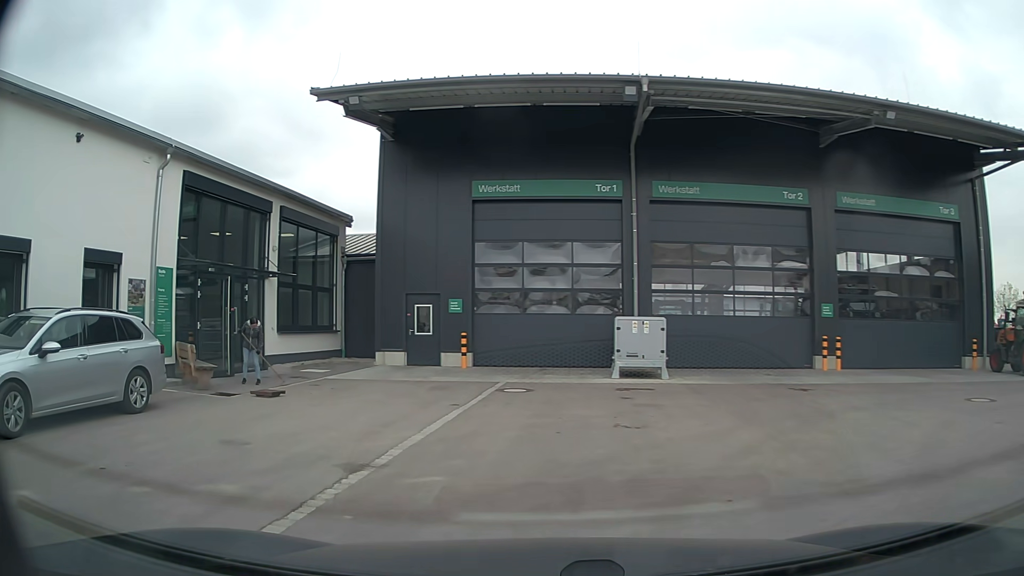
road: service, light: Day
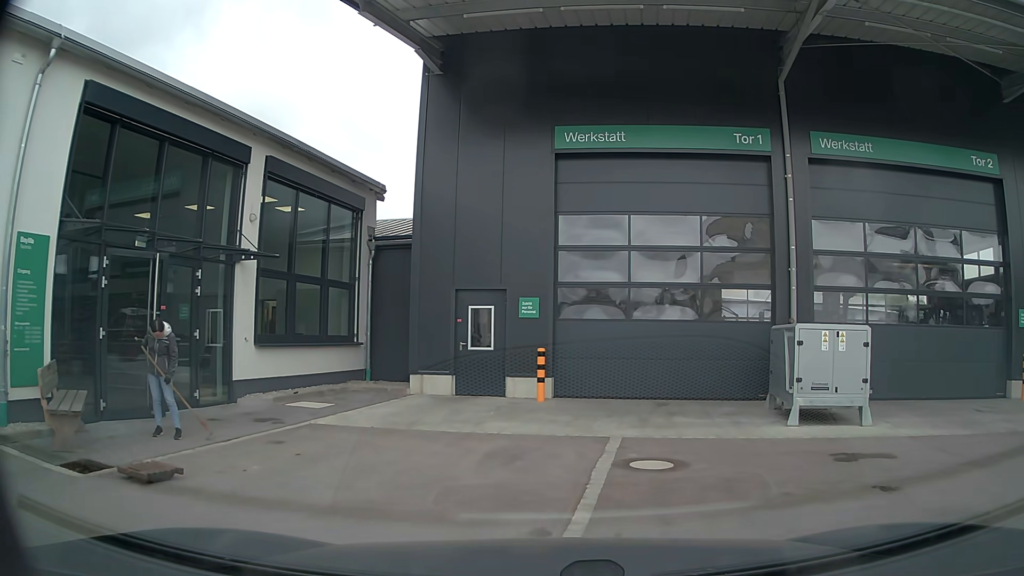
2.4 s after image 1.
(-0.9, +6.6) m; -5°
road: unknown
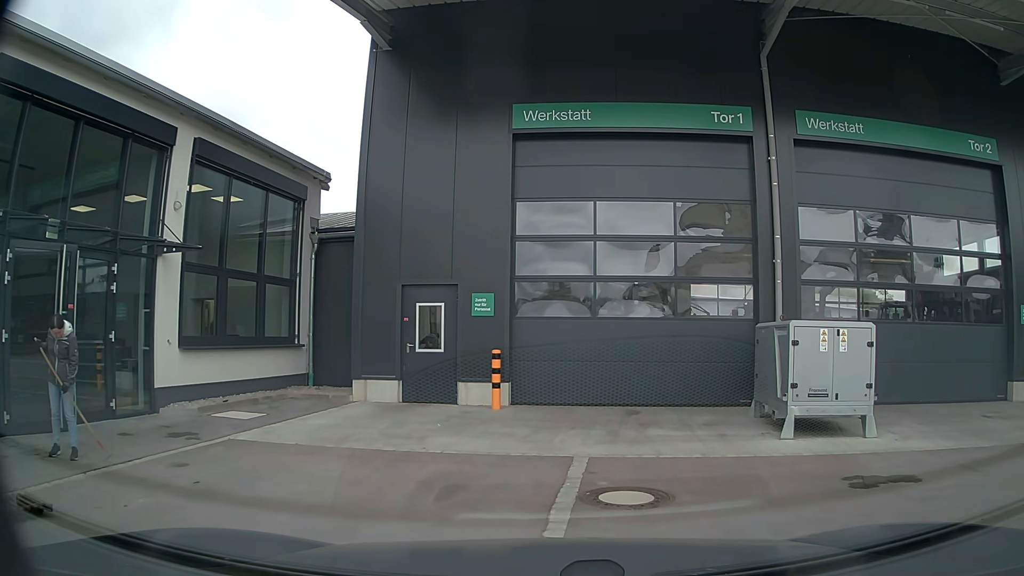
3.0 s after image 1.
(0.0, +1.4) m; +3°
